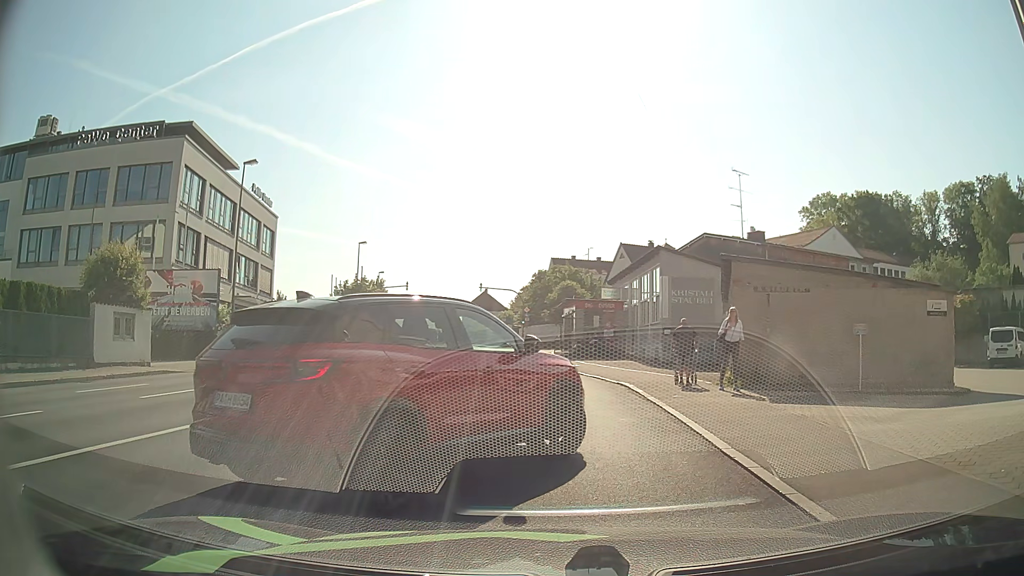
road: tertiary_link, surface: asphalt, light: Day
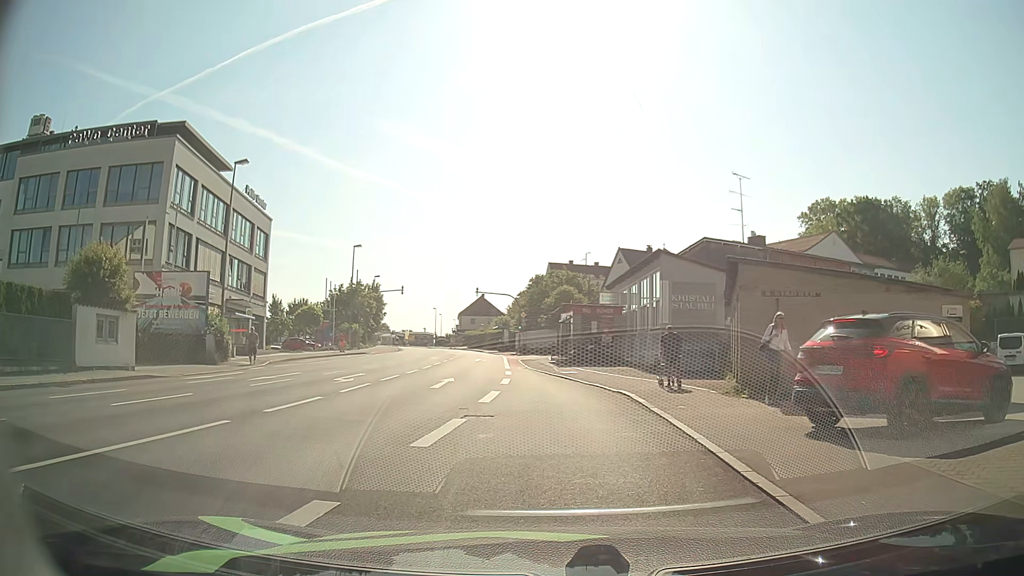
(0.0, +1.1) m; -2°
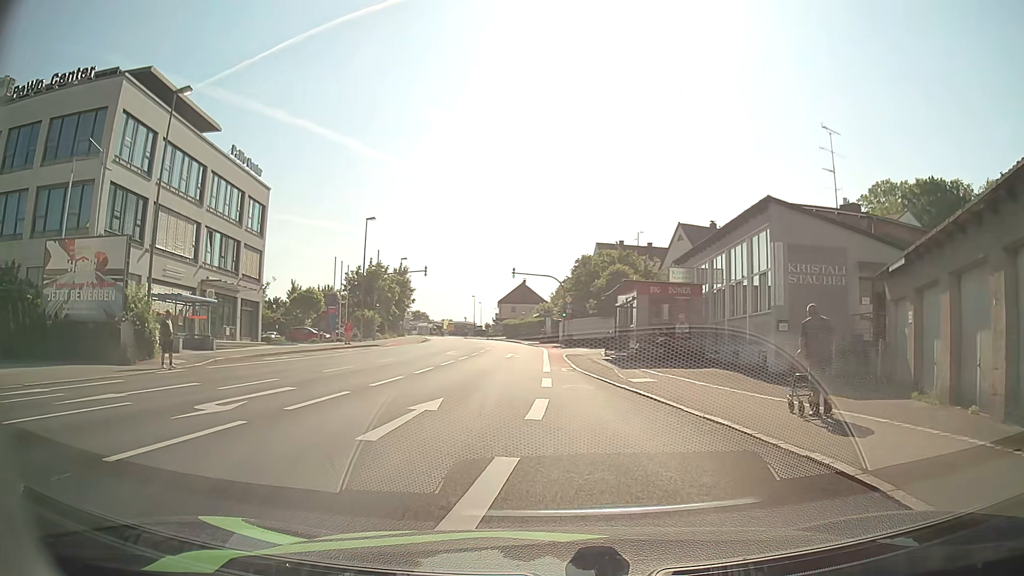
(-0.1, +11.0) m; -3°
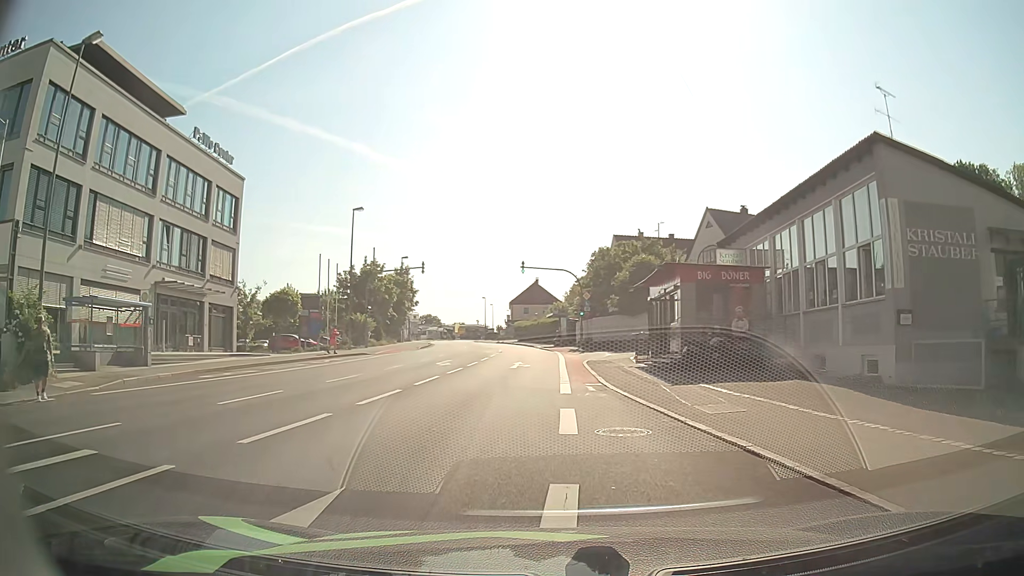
(0.0, +7.3) m; -1°
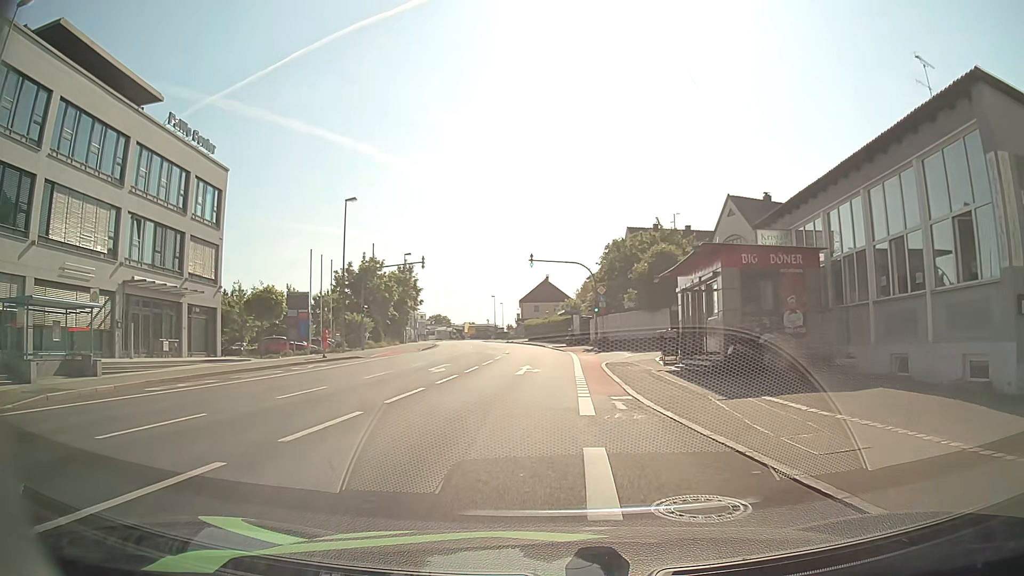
(0.0, +4.2) m; -1°
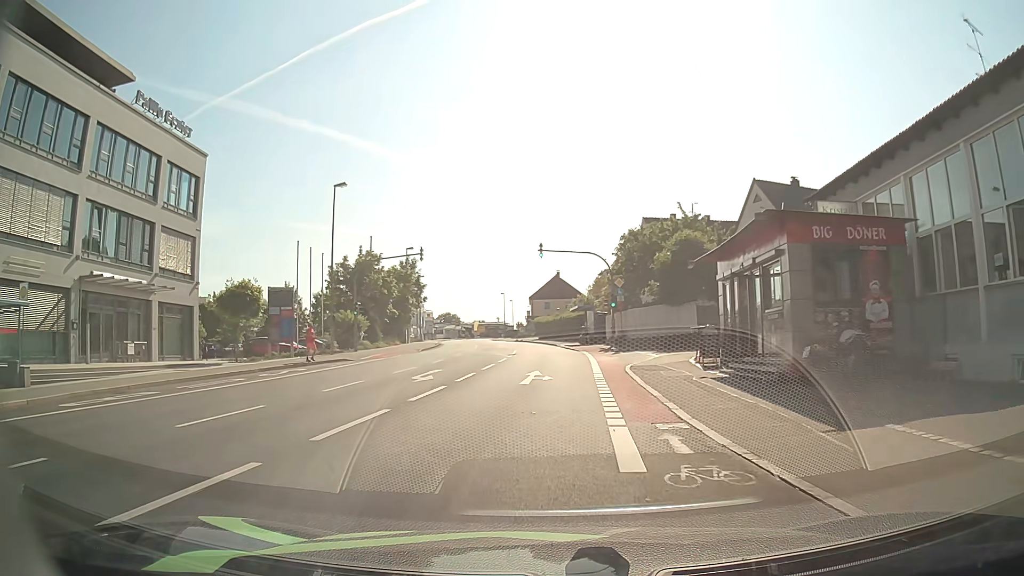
(0.0, +4.6) m; -1°
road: tertiary
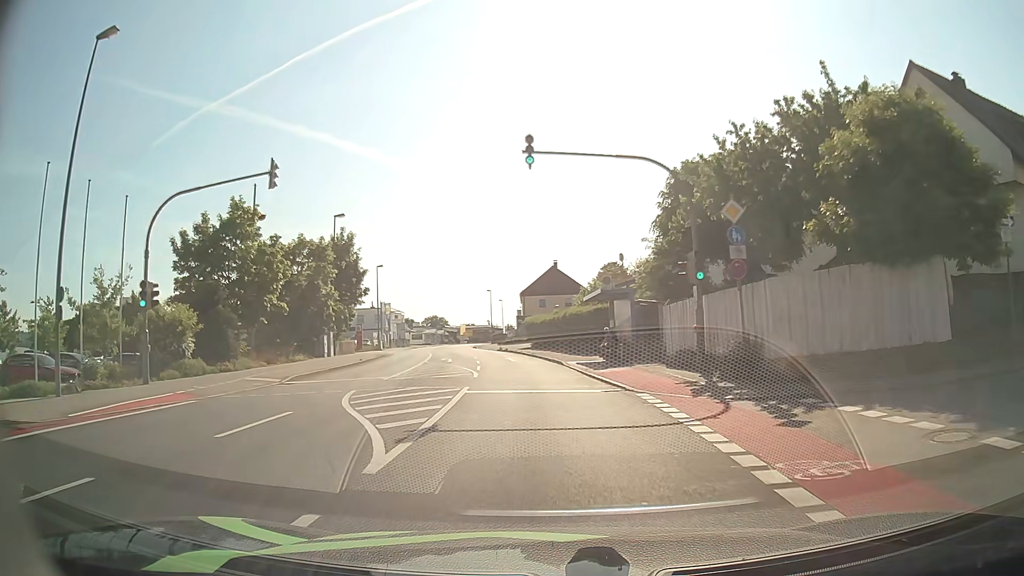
(-0.1, +24.3) m; +1°
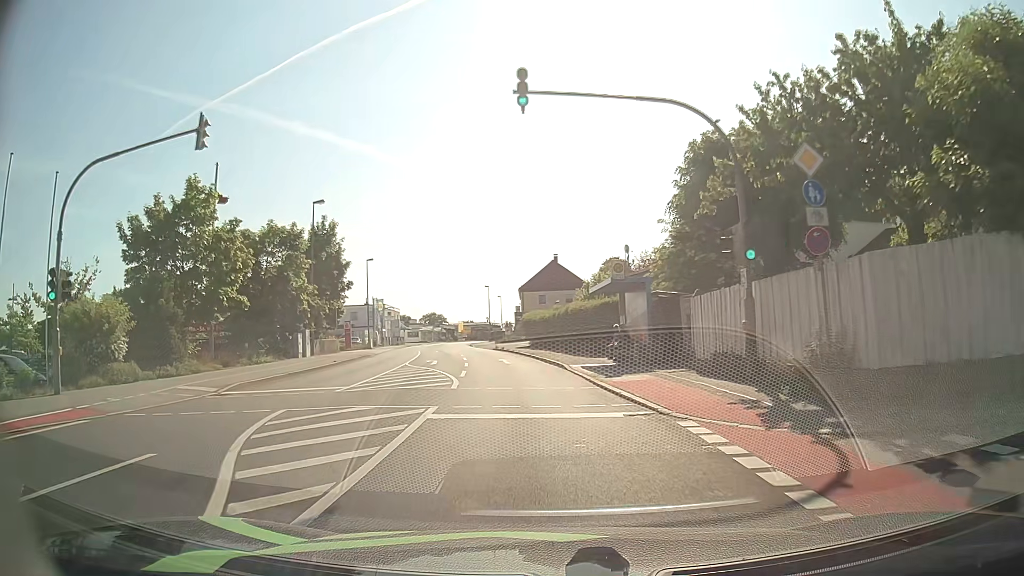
(0.0, +4.7) m; 0°
(0, +10) (-1, +20) (-2, +30) (-3, +40) (-5, +50) (-7, +59) (-9, +69) (-11, +79) (-12, +89) (-13, +99) m
